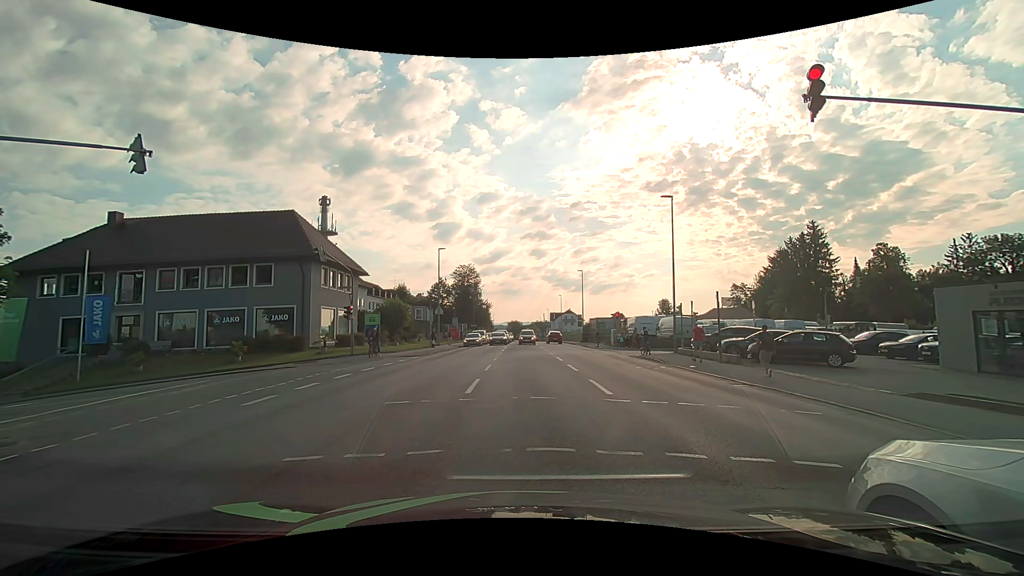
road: tertiary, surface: asphalt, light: Day
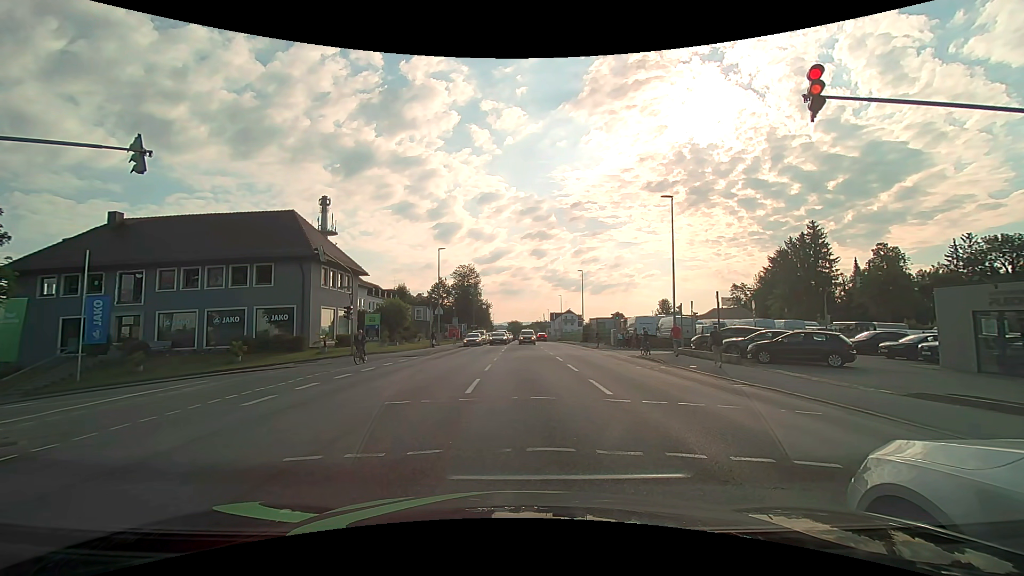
(0.0, 0.0) m; 0°
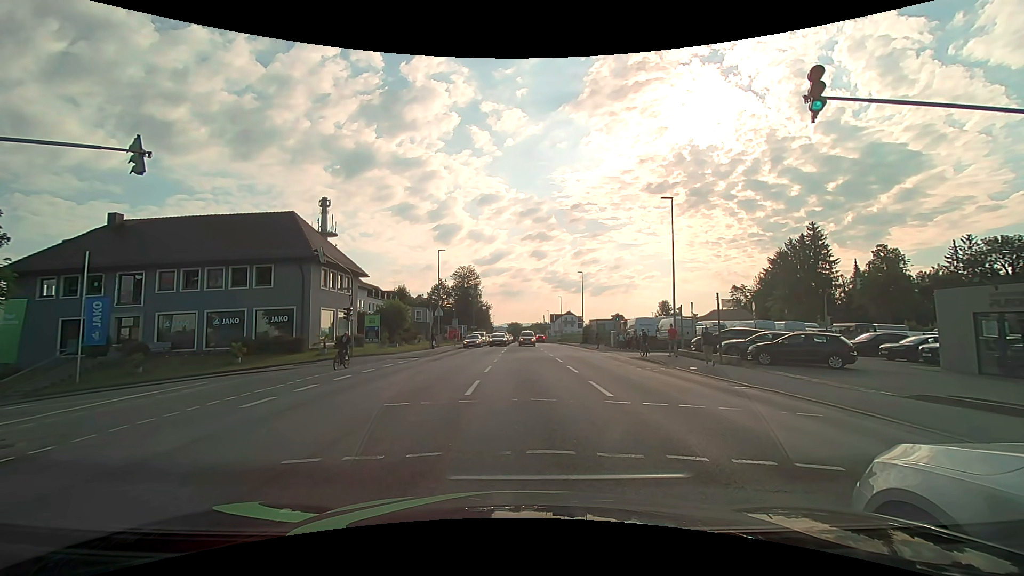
(0.0, 0.0) m; 0°
